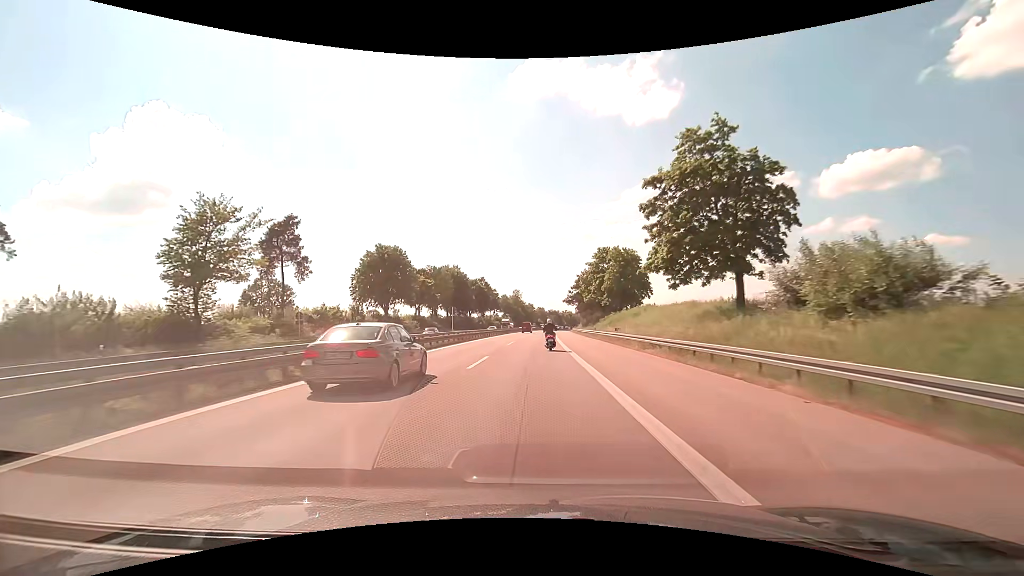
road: motorway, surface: asphalt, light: Day
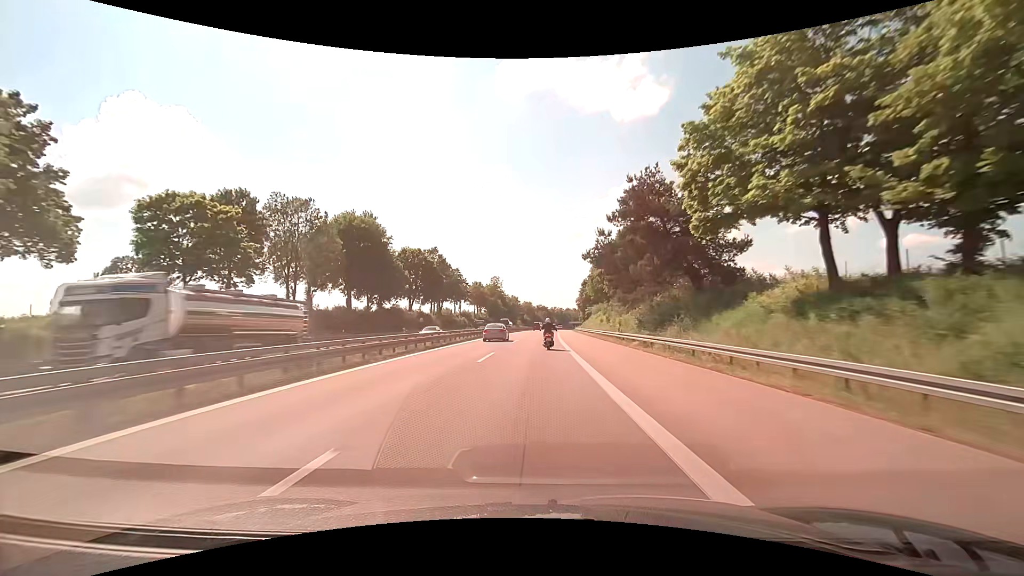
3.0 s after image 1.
(+1.0, +70.0) m; +2°
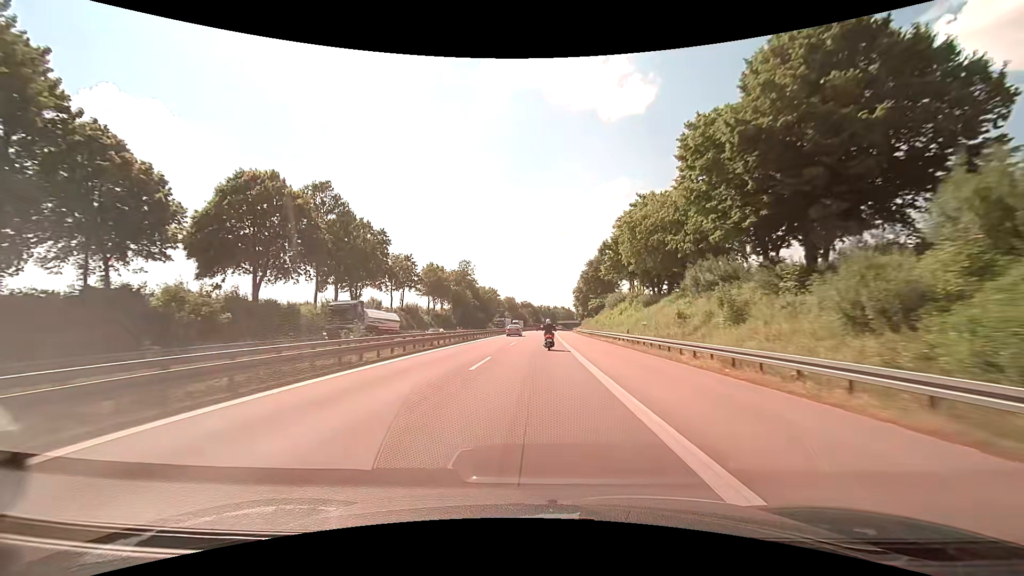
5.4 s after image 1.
(+0.7, +56.3) m; +1°
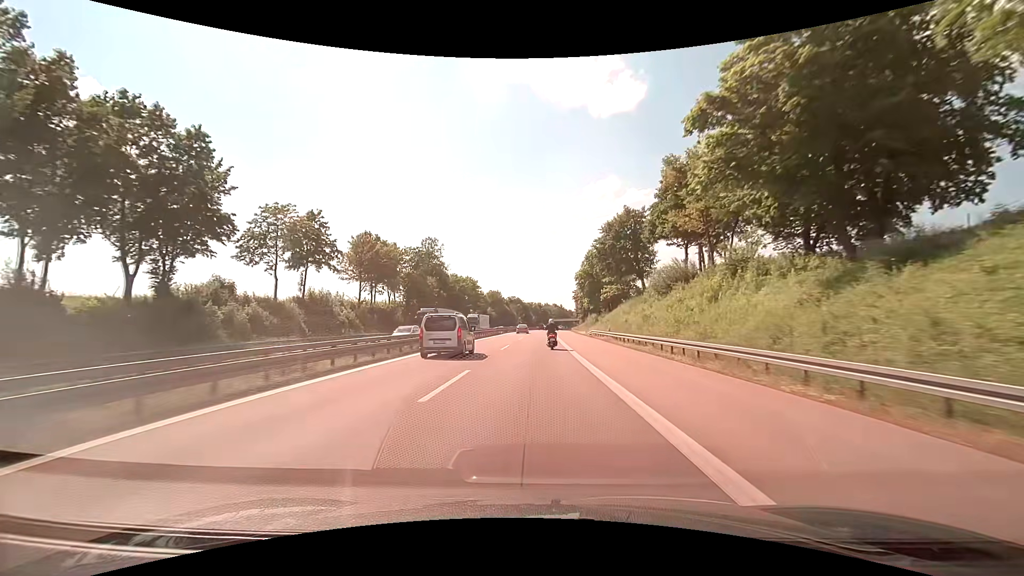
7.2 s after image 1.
(+0.5, +42.5) m; +1°
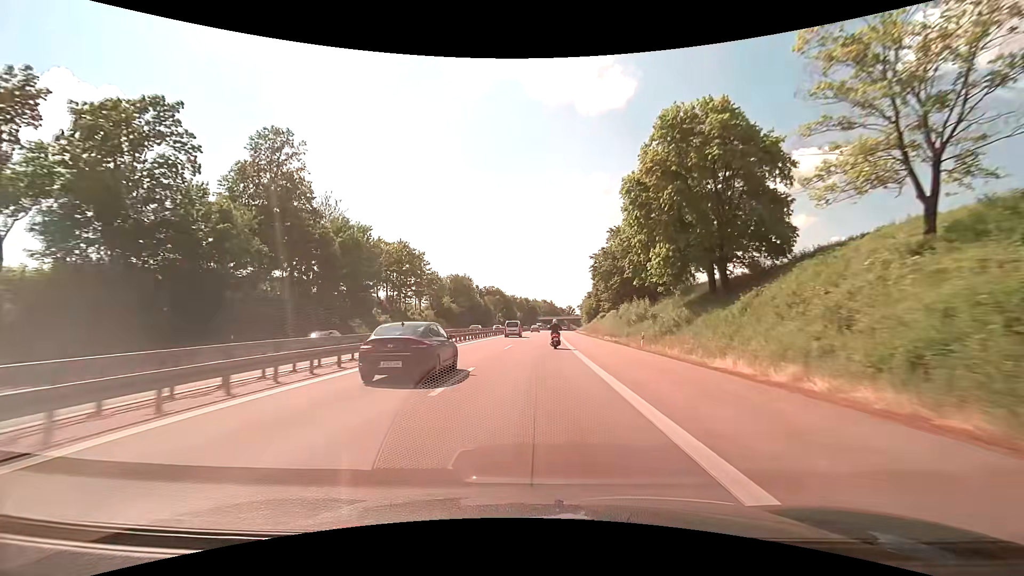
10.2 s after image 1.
(+1.0, +71.4) m; +2°
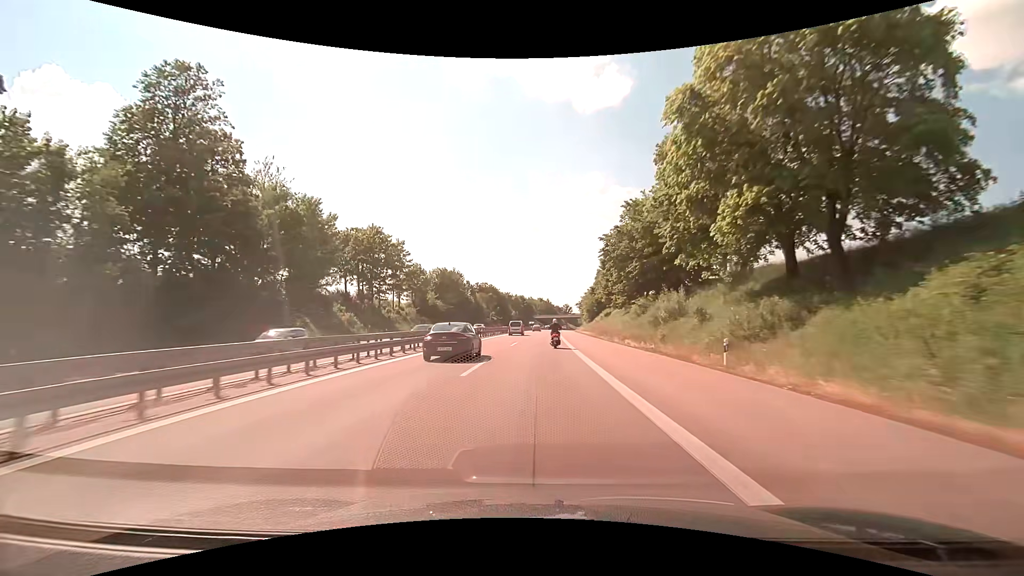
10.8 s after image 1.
(0.0, +14.4) m; 0°
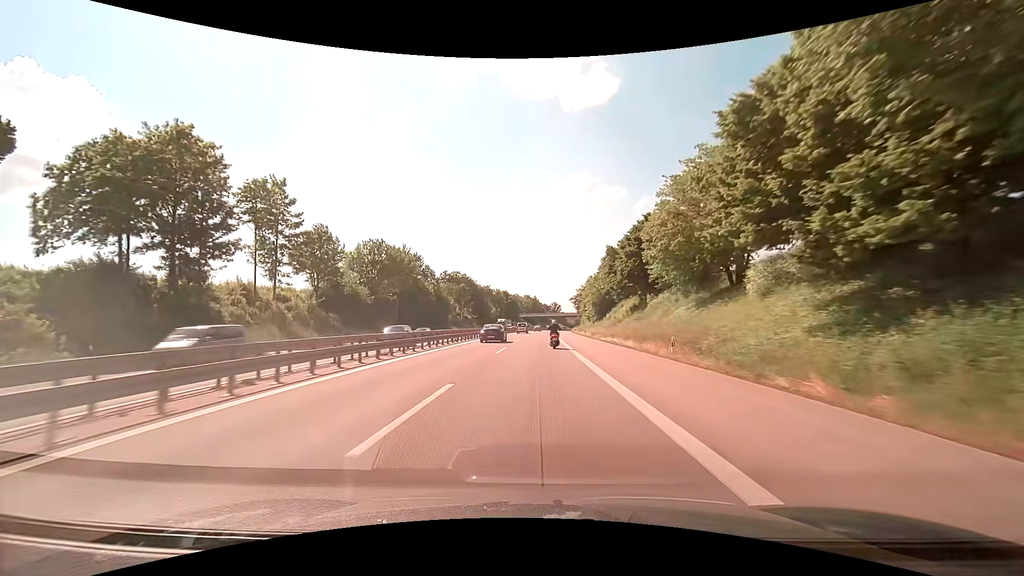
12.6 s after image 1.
(+0.6, +43.4) m; +2°
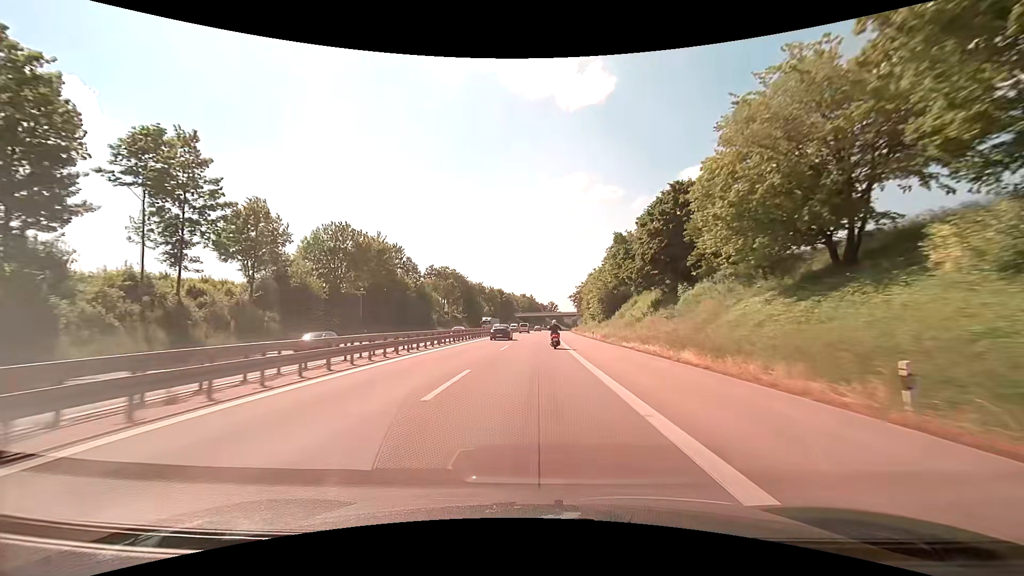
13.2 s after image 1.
(0.0, +14.6) m; 0°
(0, +10) (0, +20) (0, +30) (0, +40) (0, +50) (+1, +60) (+1, +70) (+1, +80) (+2, +90) (+2, +100) m
